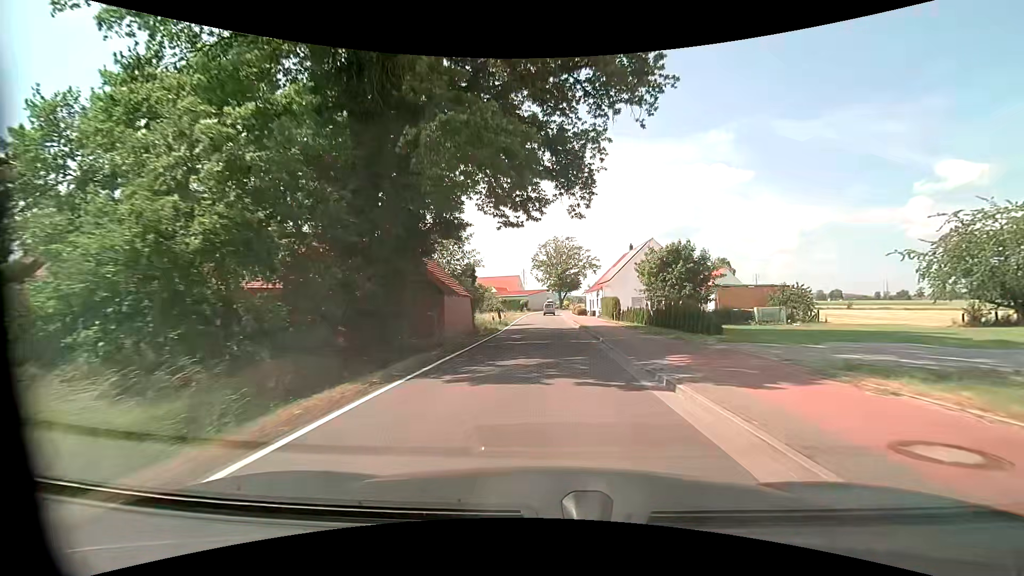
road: tertiary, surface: asphalt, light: Day
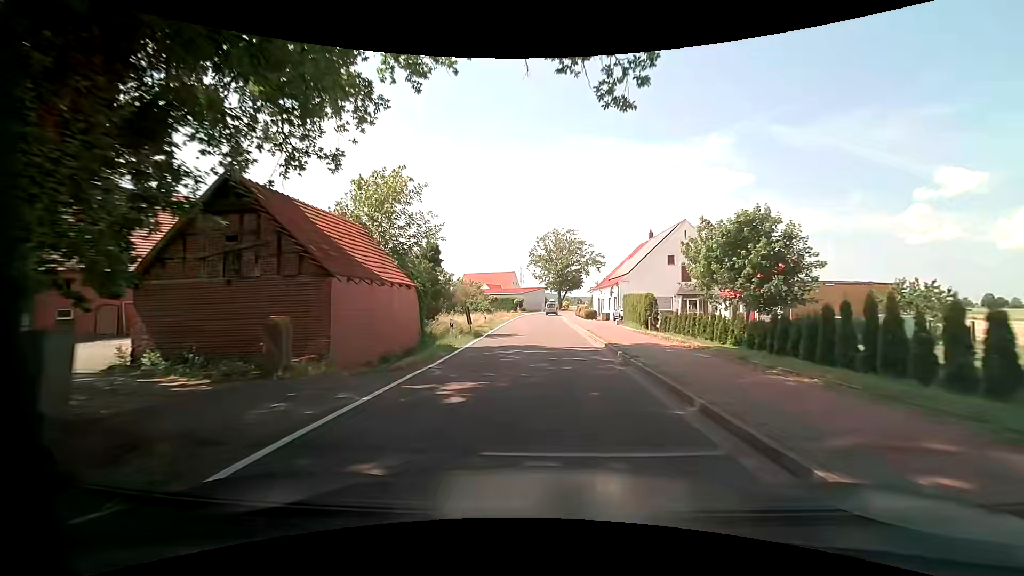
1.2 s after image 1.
(+0.1, +15.6) m; 0°
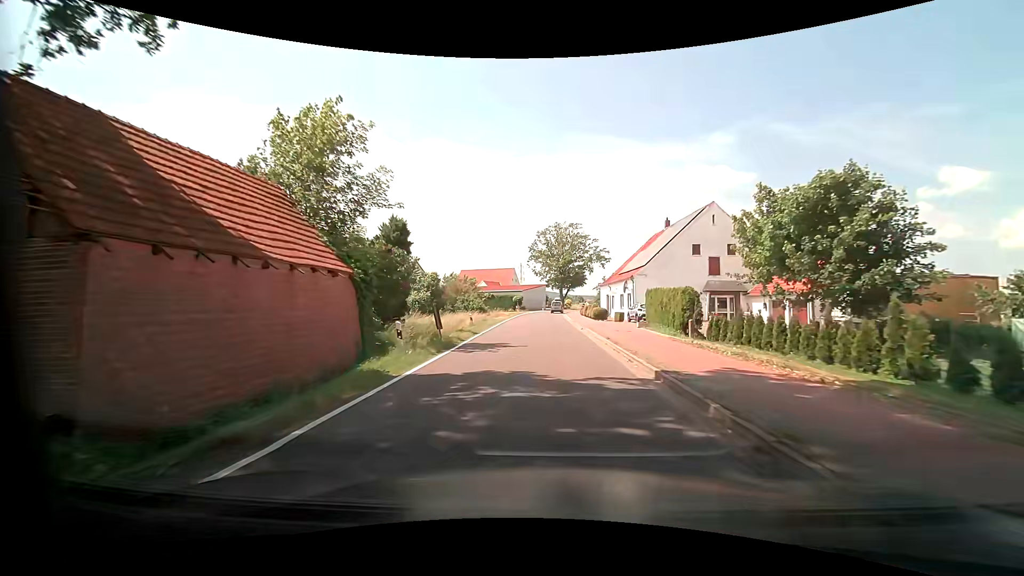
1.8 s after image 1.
(+0.1, +7.8) m; +1°
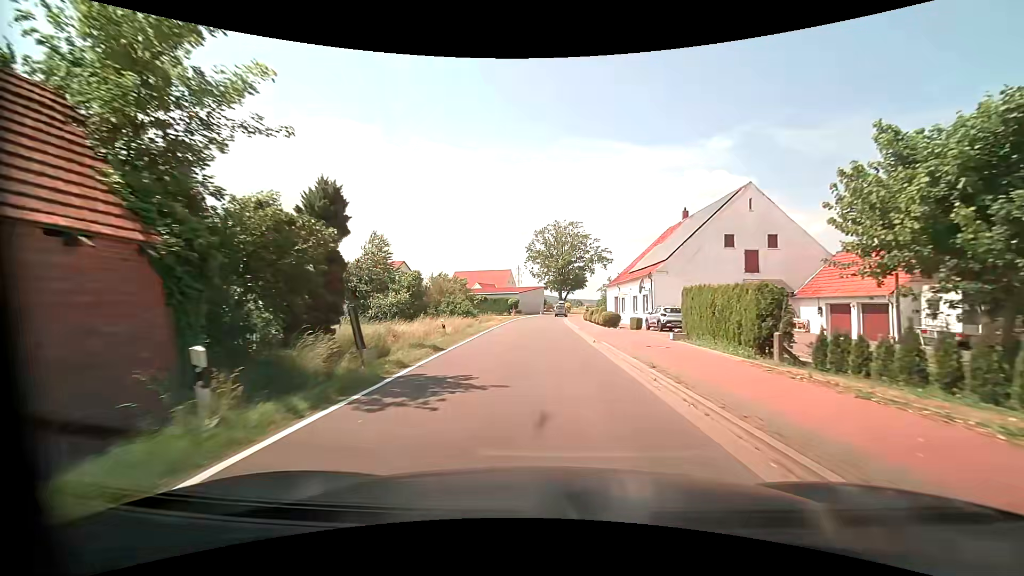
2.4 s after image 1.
(-0.1, +7.8) m; -1°
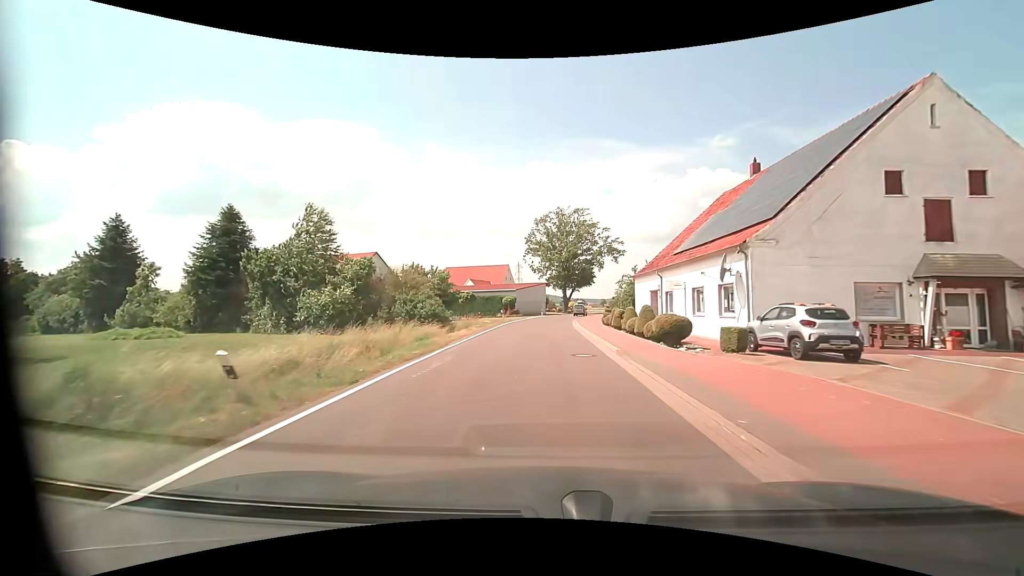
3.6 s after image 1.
(+0.1, +15.6) m; +1°
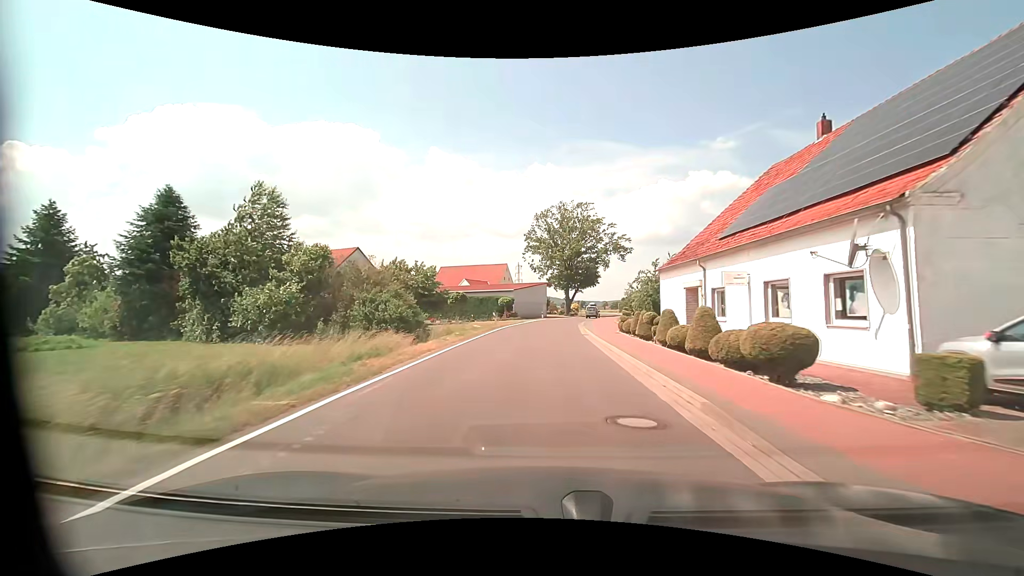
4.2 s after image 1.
(-0.1, +7.8) m; -1°
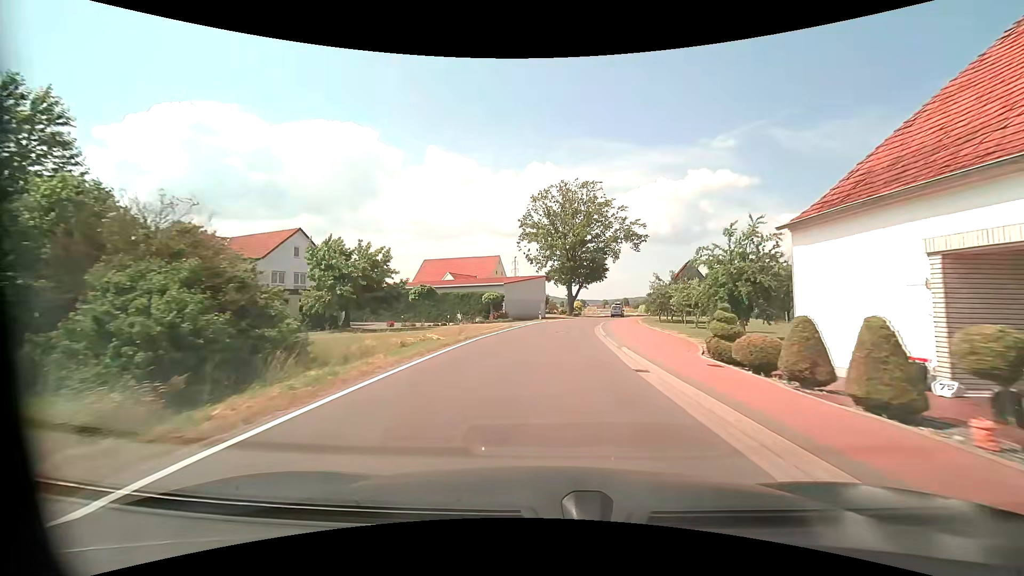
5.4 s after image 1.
(0.0, +15.6) m; +1°
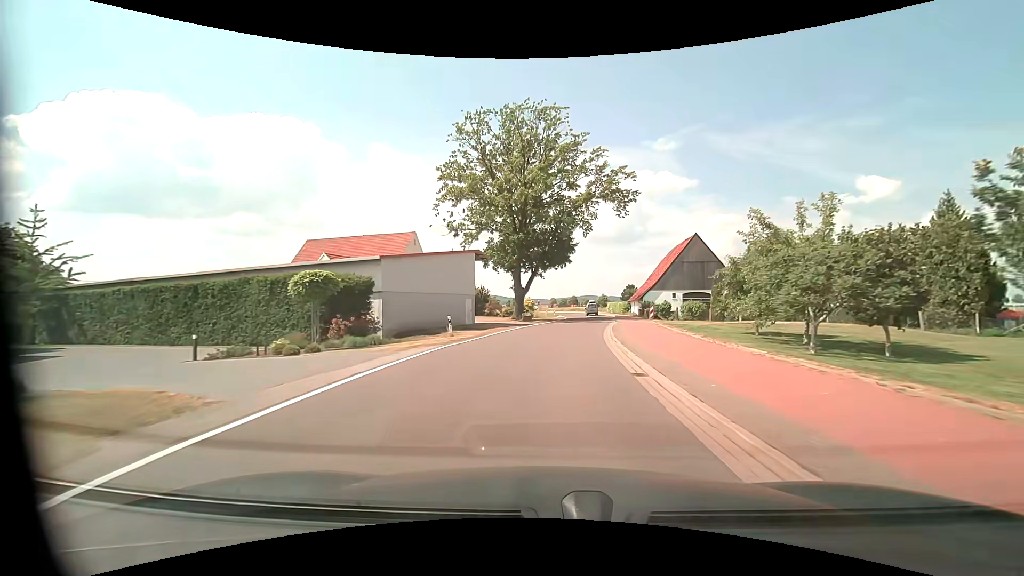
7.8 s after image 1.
(+1.1, +31.0) m; +6°
(0, +10) (+1, +20) (+2, +30) (+3, +40) (+5, +50) (+6, +60) (+7, +70) (+7, +80) (+7, +90) (+6, +100) m
